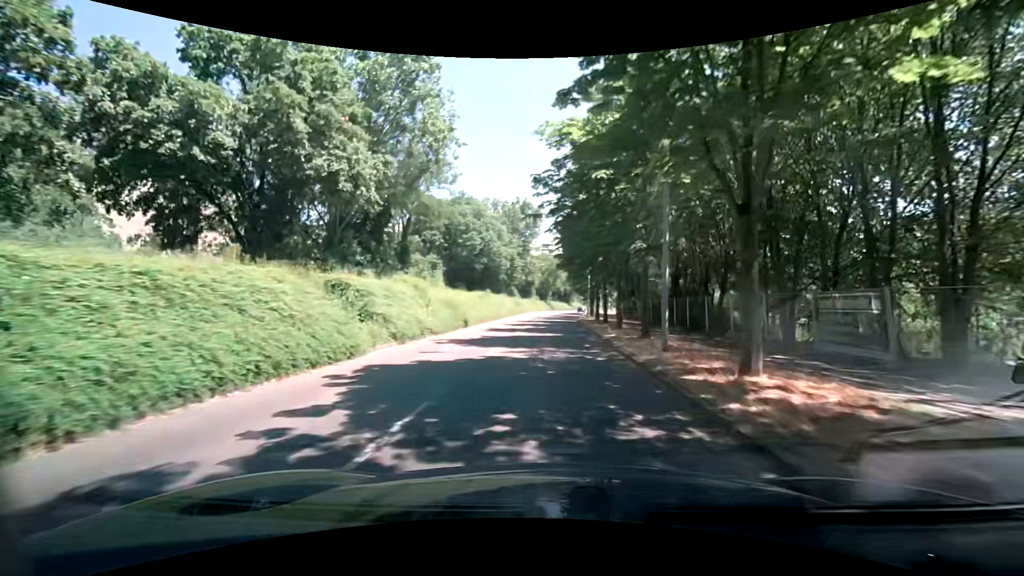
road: tertiary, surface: asphalt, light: Day
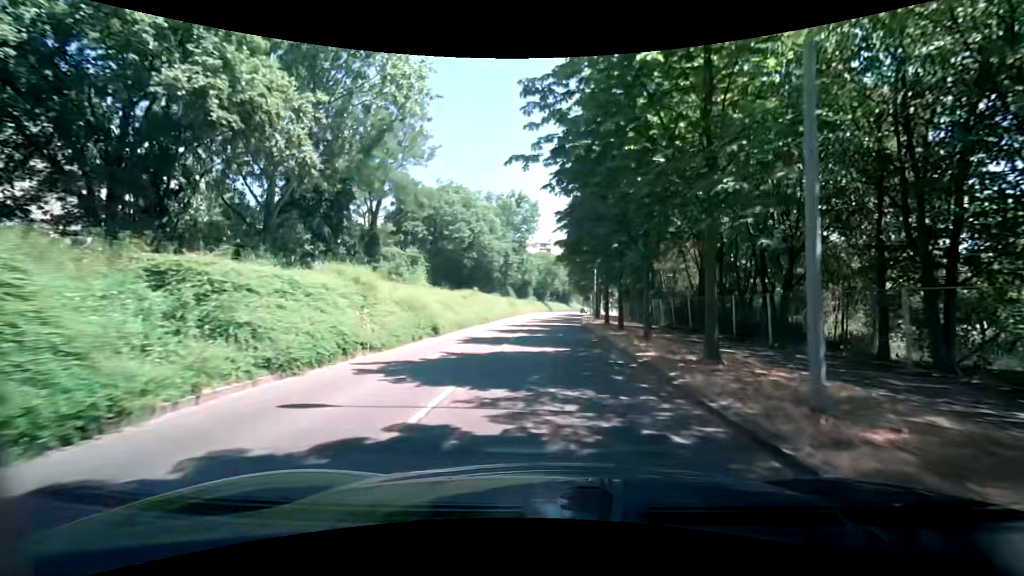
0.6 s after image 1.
(-0.1, +7.5) m; -1°
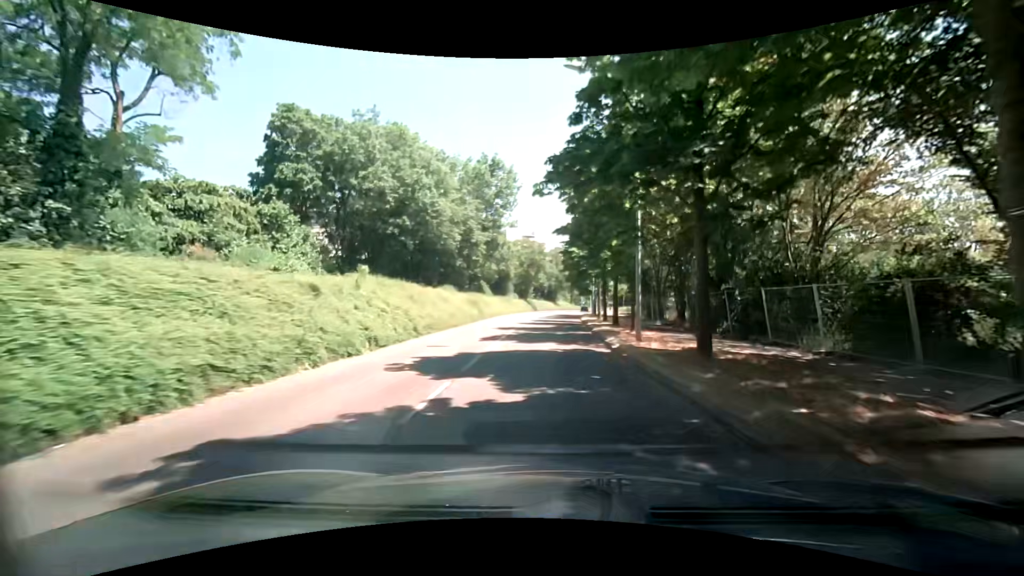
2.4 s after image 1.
(+0.4, +22.4) m; +2°
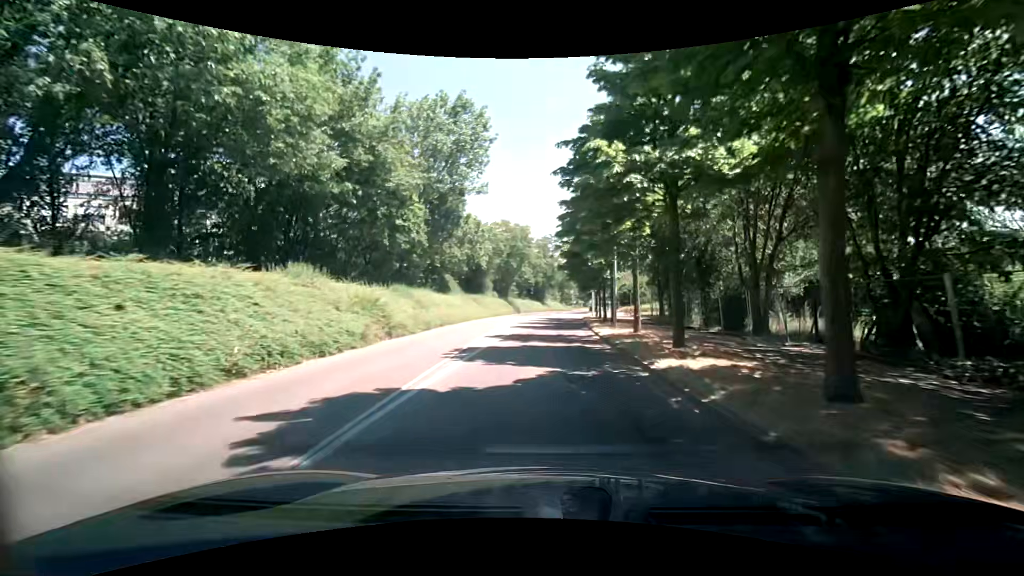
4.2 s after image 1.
(+0.4, +22.3) m; +2°
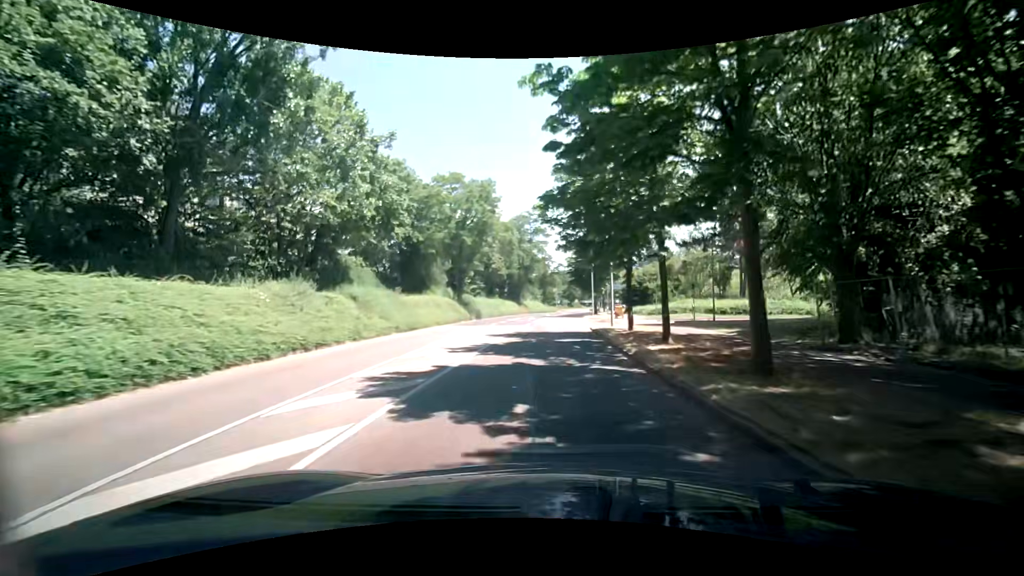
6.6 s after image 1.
(+0.4, +29.8) m; +1°
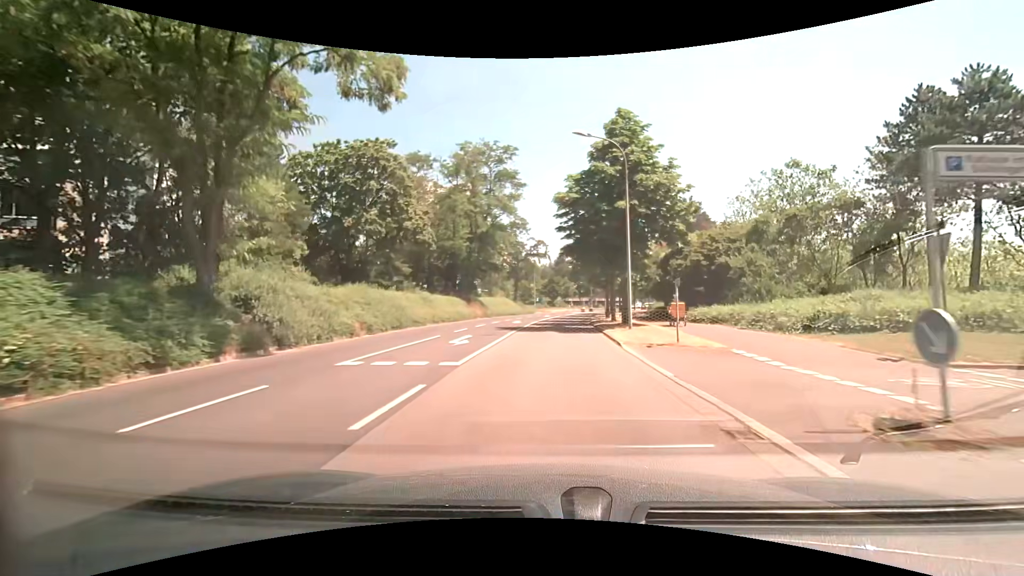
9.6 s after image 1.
(+1.5, +37.2) m; +3°
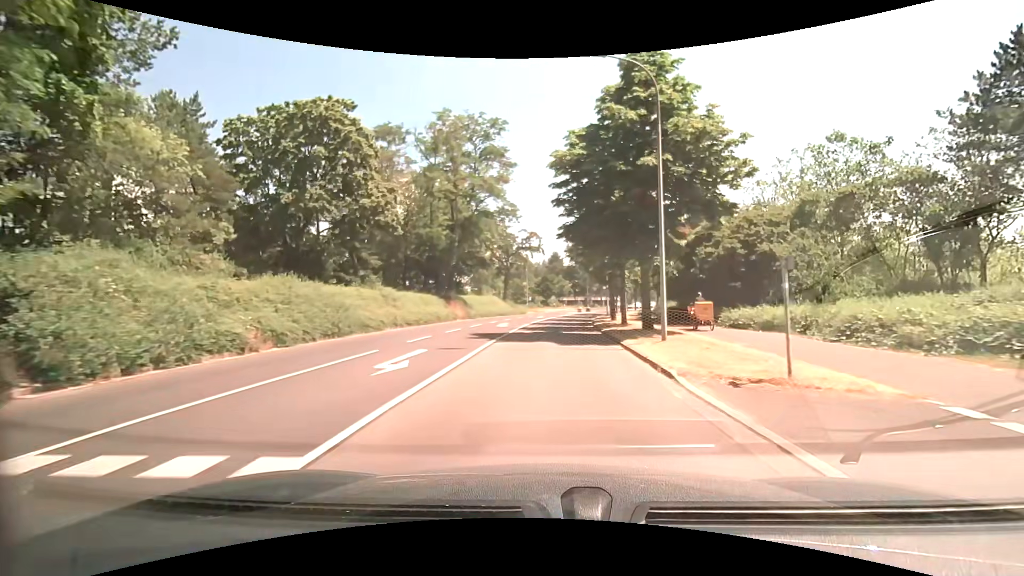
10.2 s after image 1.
(+0.1, +7.5) m; +1°
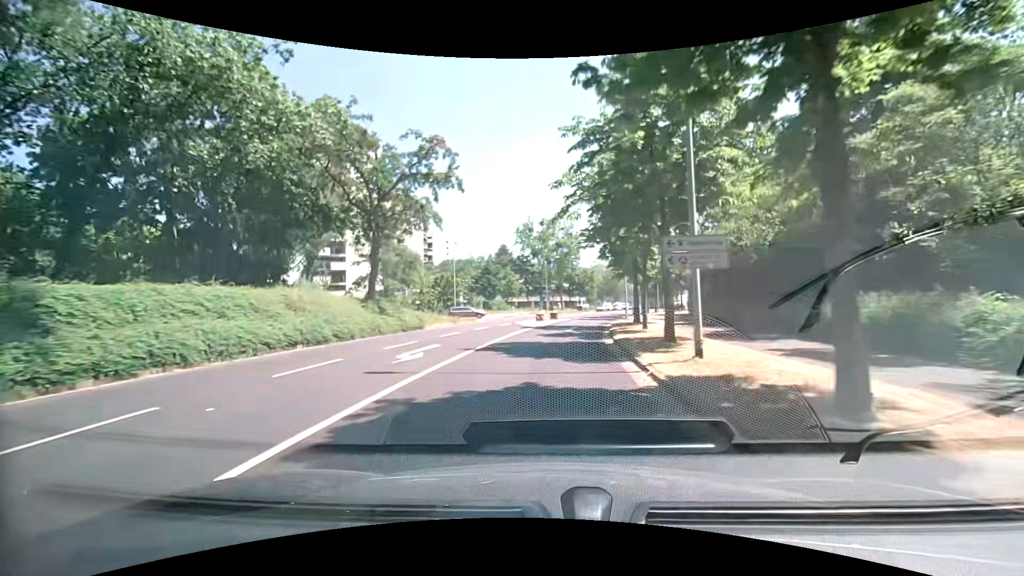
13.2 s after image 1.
(+1.8, +37.2) m; +6°
(0, +10) (+1, +20) (+2, +30) (+3, +40) (+4, +50) (+6, +60) (+9, +69) (+12, +79) (+16, +88) (+22, +96) m
